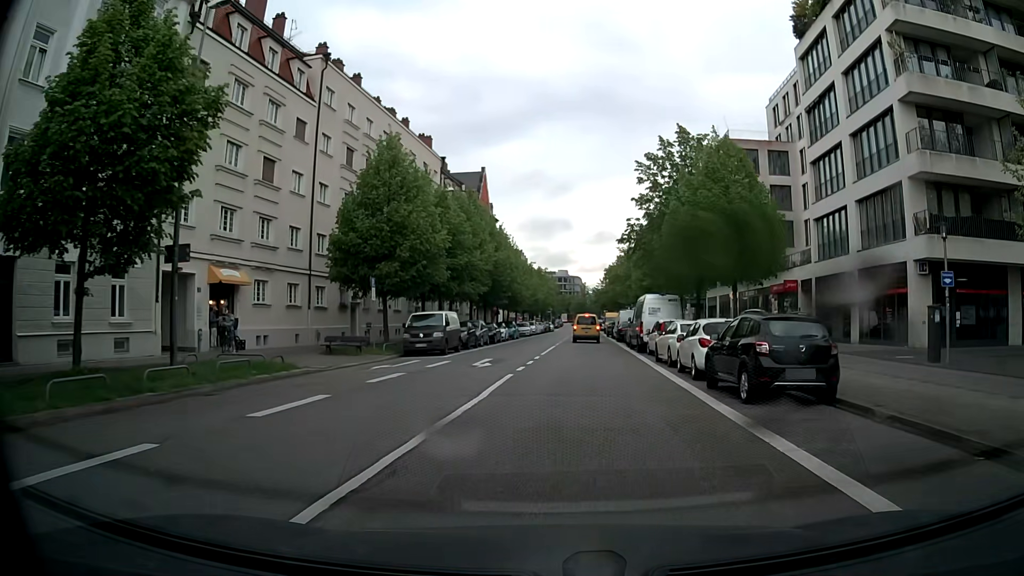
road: tertiary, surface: asphalt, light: Day
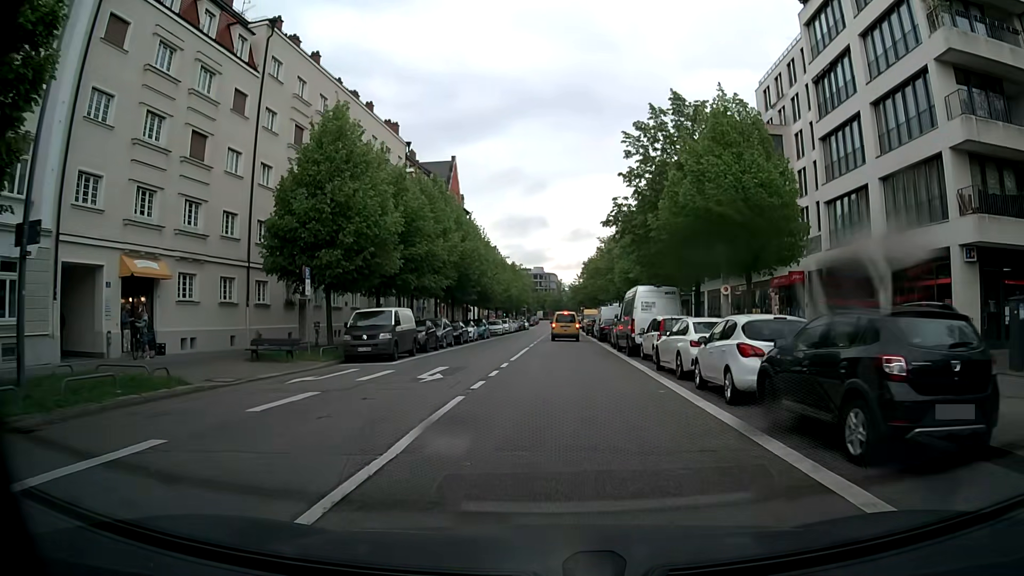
(+0.1, +5.3) m; +2°
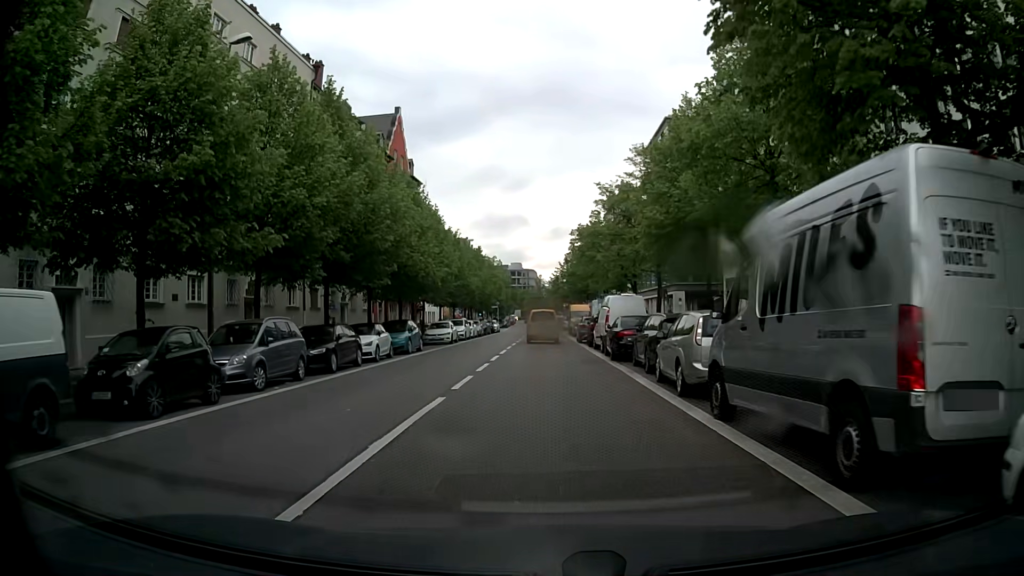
(+0.4, +20.6) m; +1°
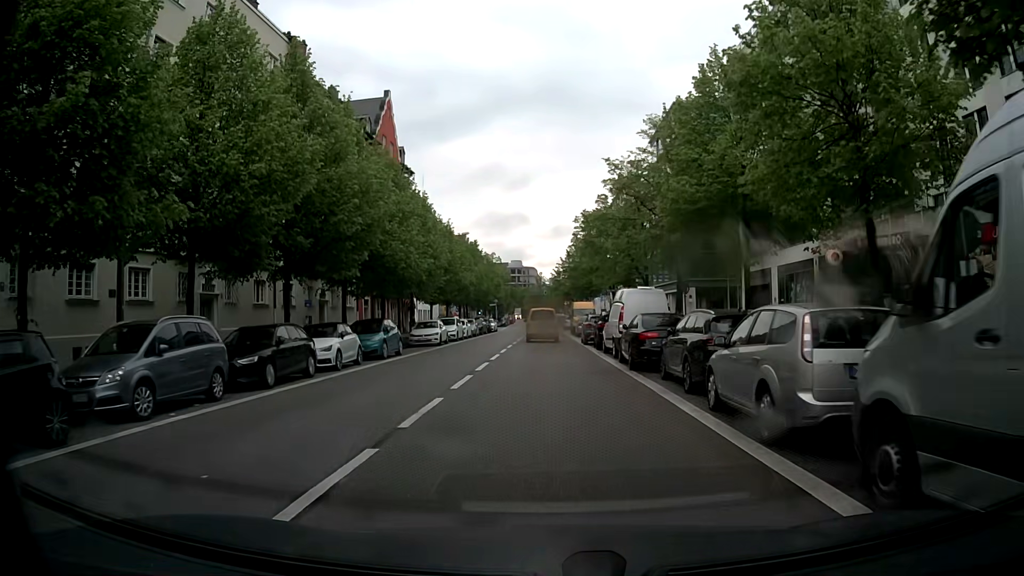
(0.0, +4.7) m; 0°
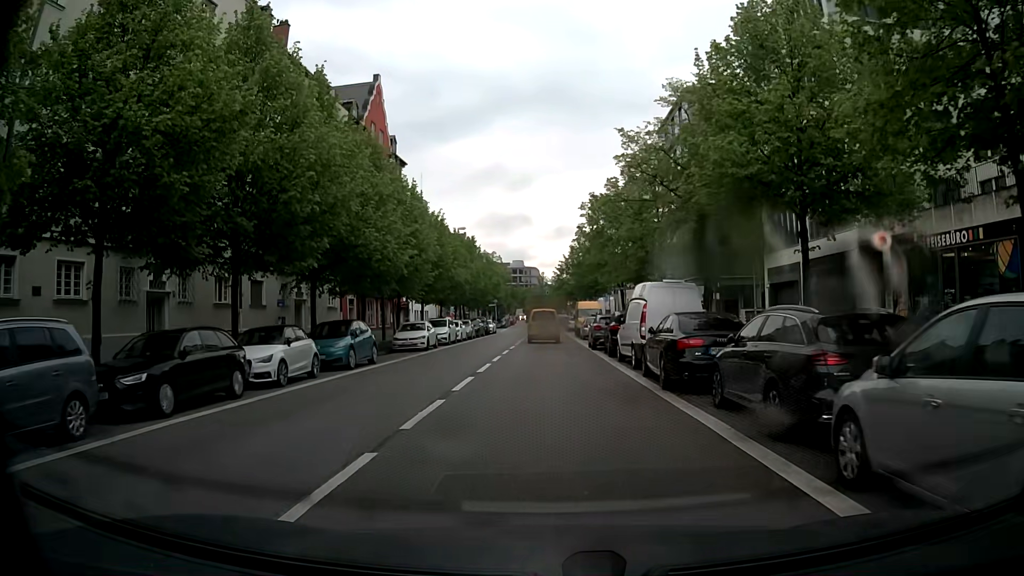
(+0.1, +4.6) m; 0°
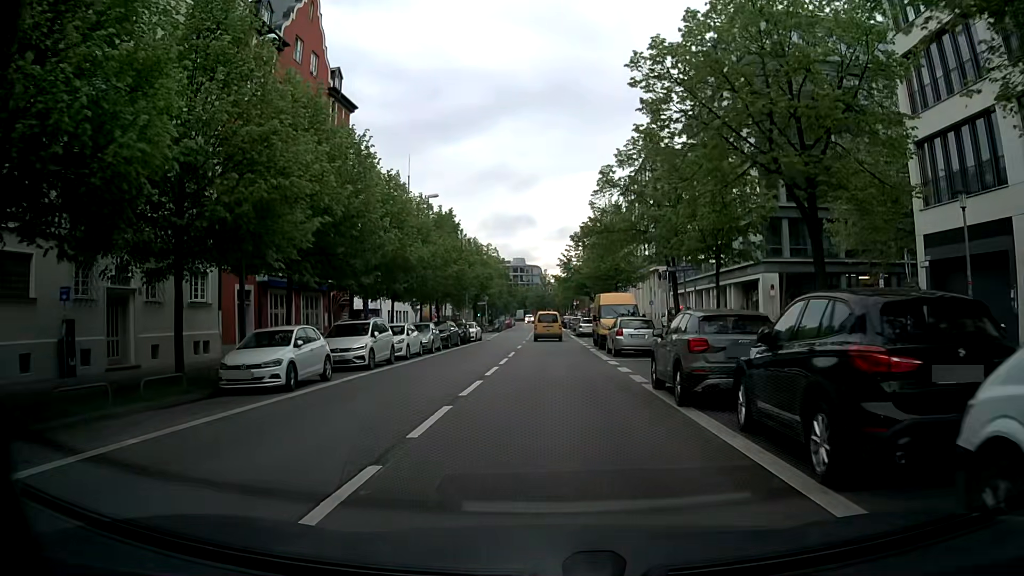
(0.0, +18.3) m; 0°
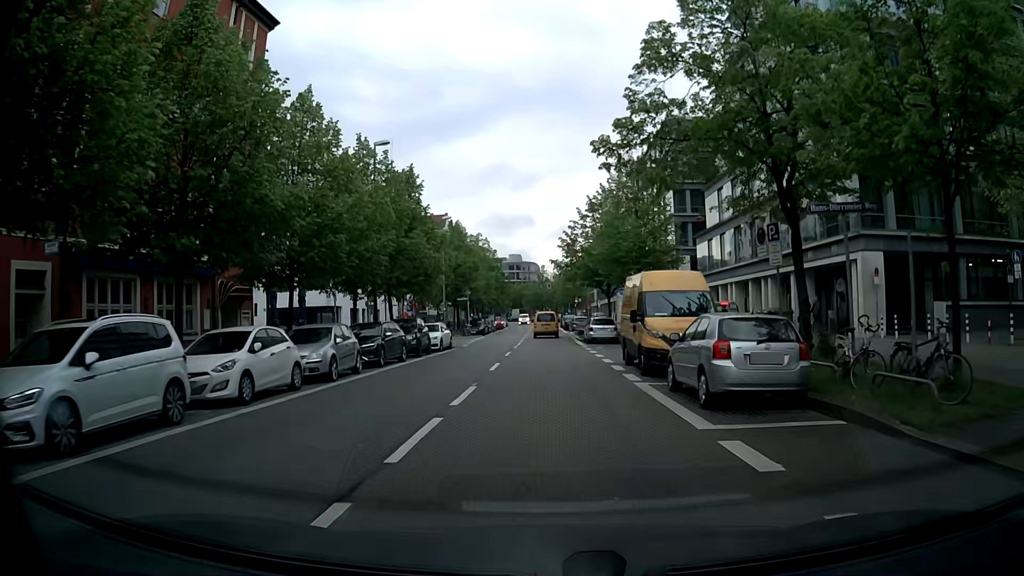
(-0.2, +14.8) m; -1°
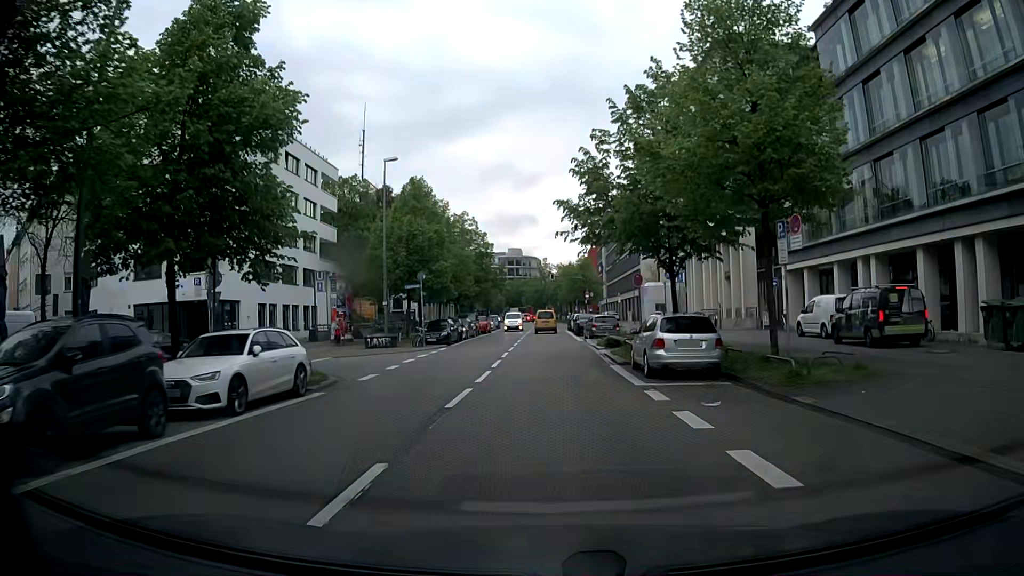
(+0.1, +22.3) m; 0°
(0, +10) (0, +20) (0, +30) (0, +40) (-1, +50) (0, +60) (0, +70) (0, +80) (0, +90) (0, +100) m
